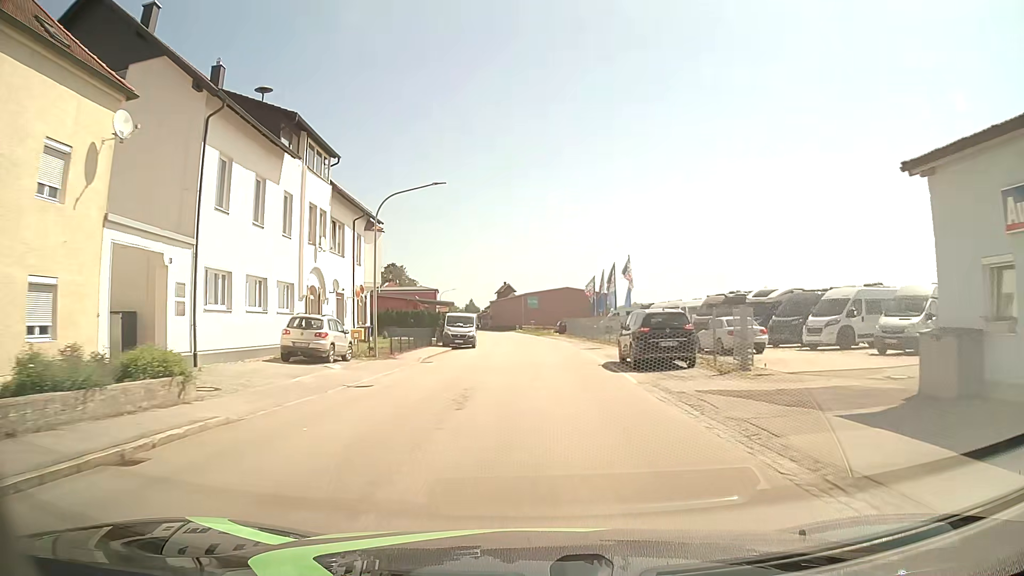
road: secondary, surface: asphalt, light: Day
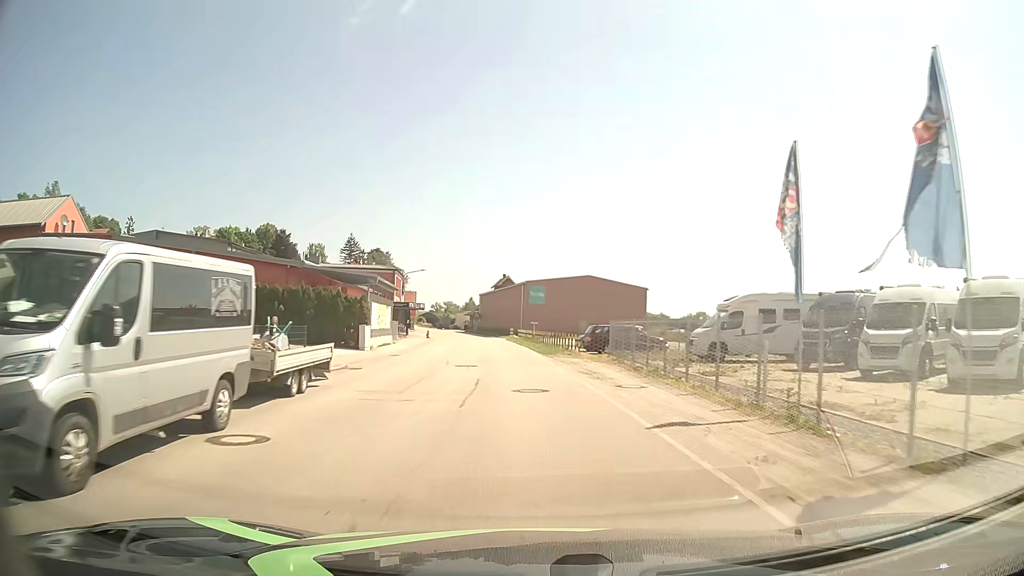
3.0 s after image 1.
(+0.1, +37.8) m; -1°
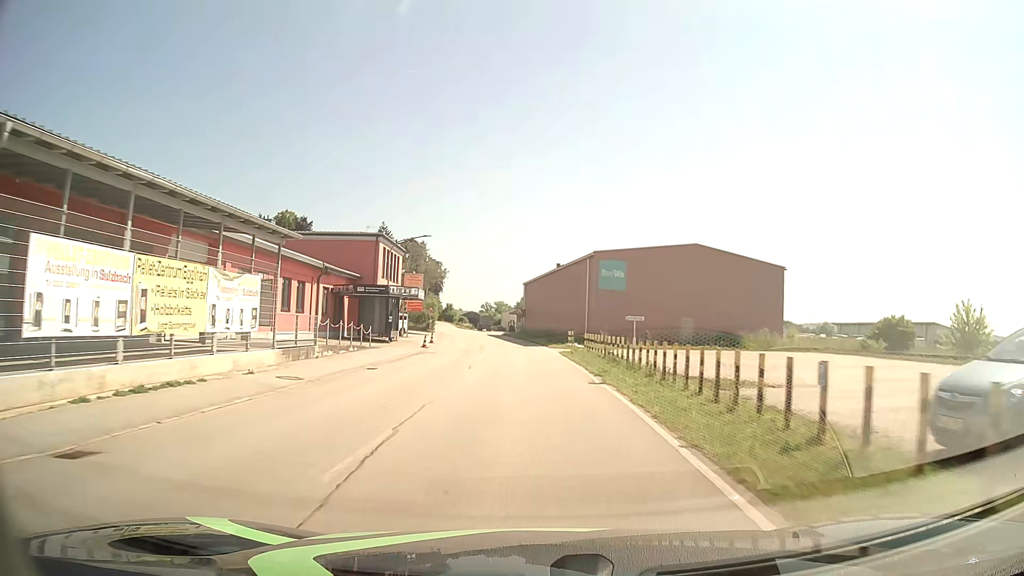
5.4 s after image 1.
(-0.9, +30.6) m; -4°
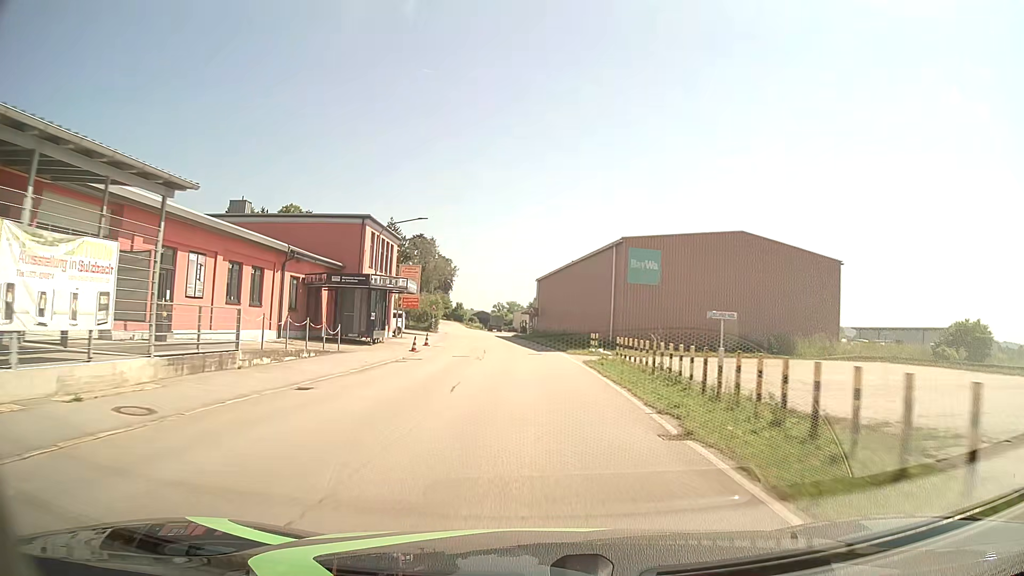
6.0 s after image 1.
(-0.1, +7.8) m; -1°
